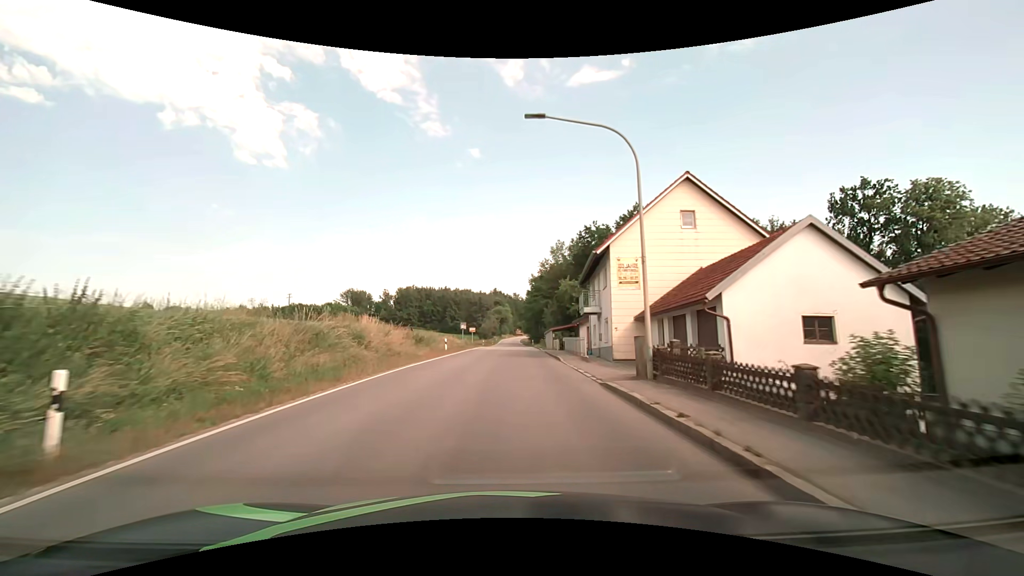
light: Day
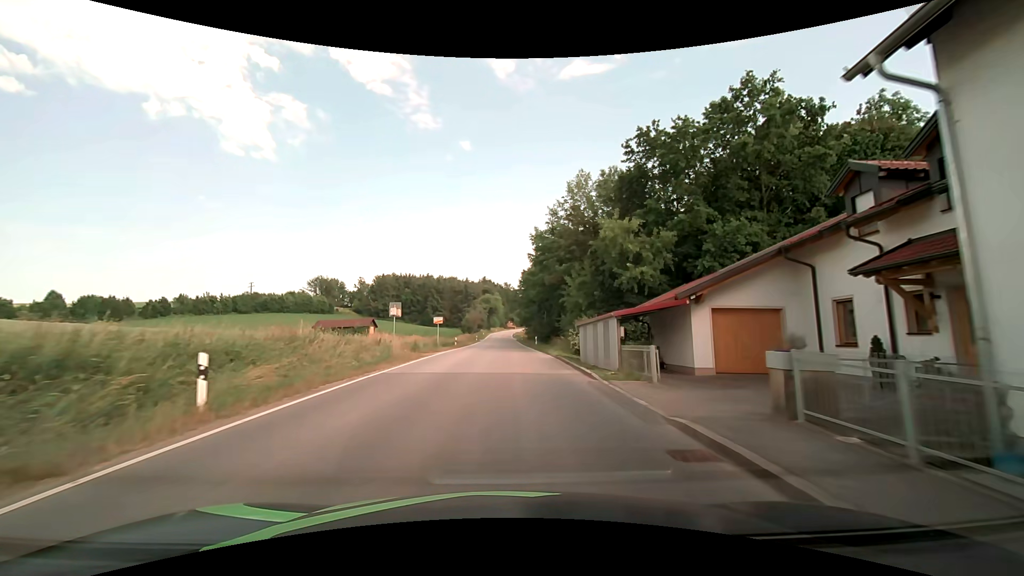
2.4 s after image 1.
(+0.3, +30.2) m; +3°
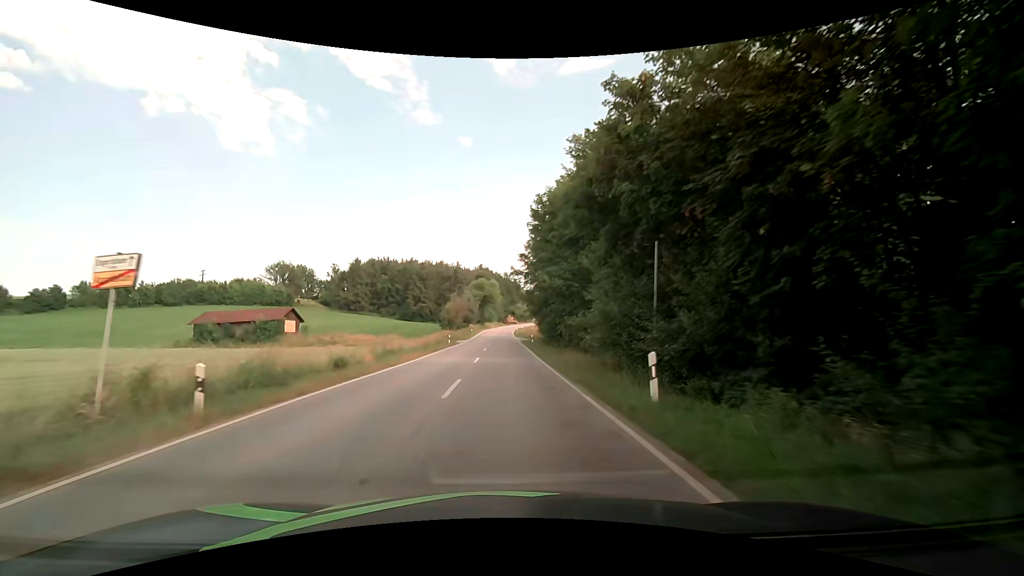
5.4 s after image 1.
(-1.0, +40.2) m; -2°
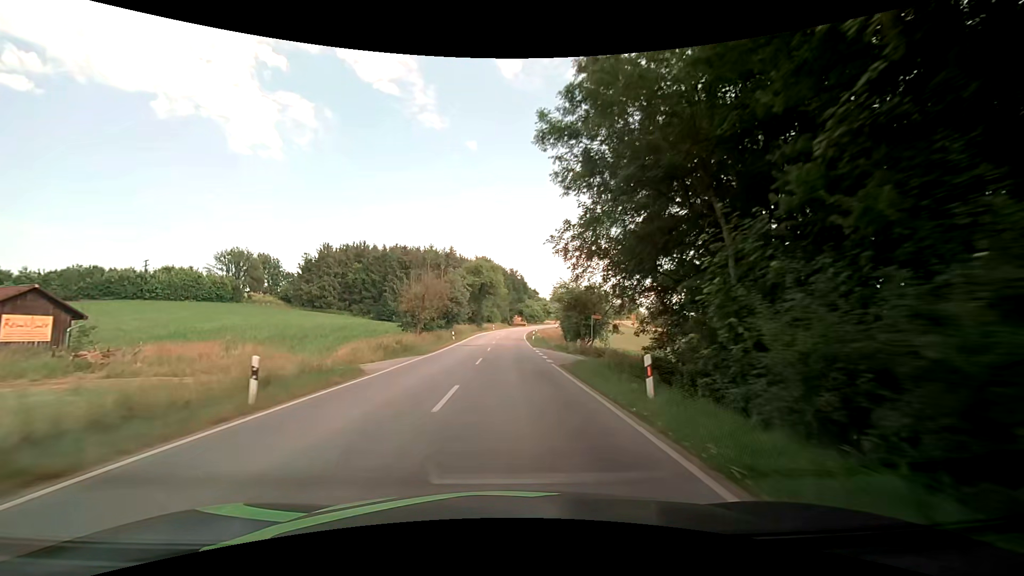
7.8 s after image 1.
(-0.4, +38.3) m; -1°
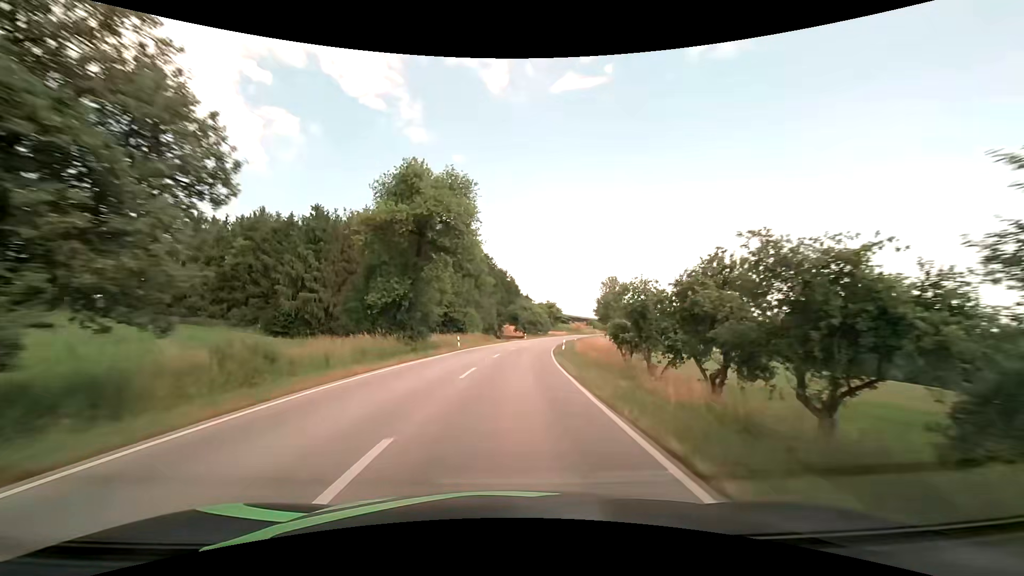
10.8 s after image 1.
(+0.3, +54.9) m; +1°
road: secondary
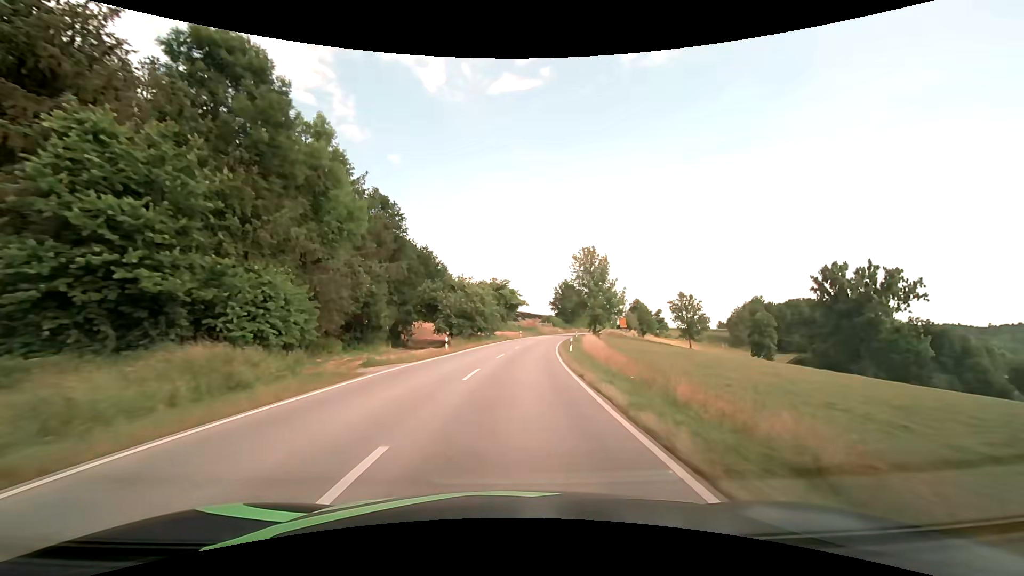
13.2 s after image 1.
(+2.9, +48.4) m; +7°
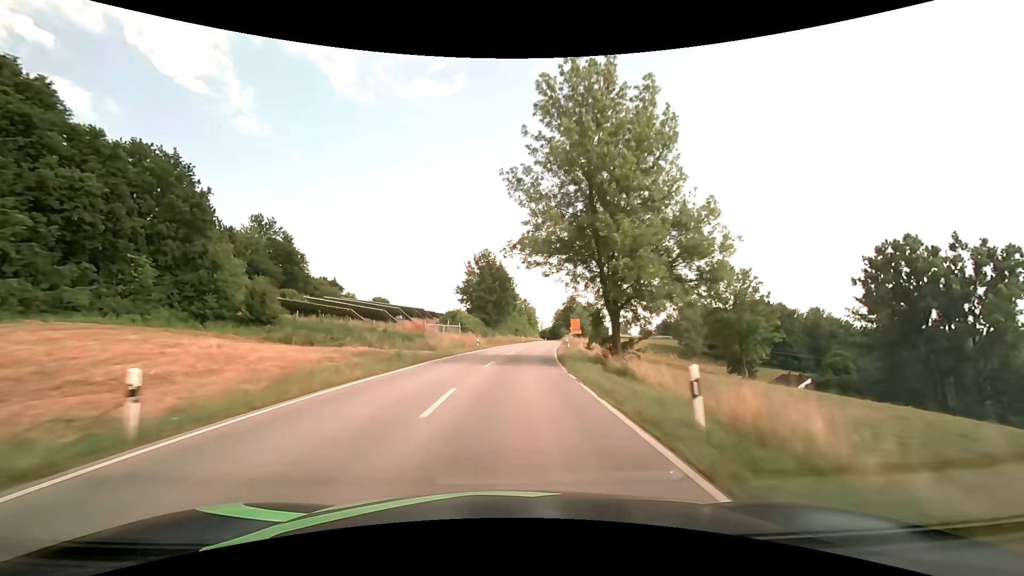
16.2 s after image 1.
(+5.9, +65.3) m; +10°
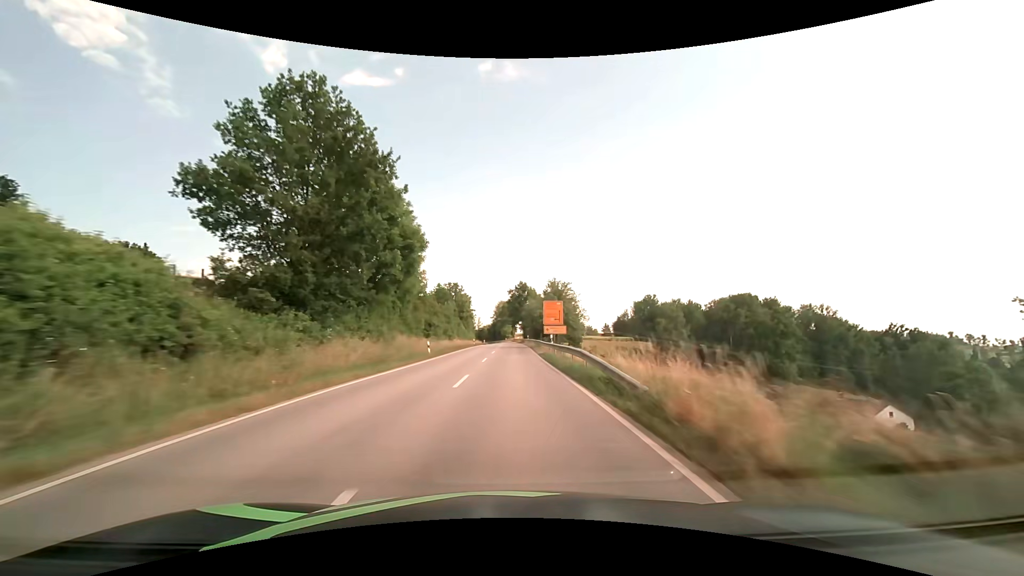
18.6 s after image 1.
(+3.9, +55.7) m; +7°
(0, +10) (0, +20) (0, +30) (0, +40) (0, +50) (0, +60) (+1, +70) (+1, +80) (0, +90) (0, +100) m
